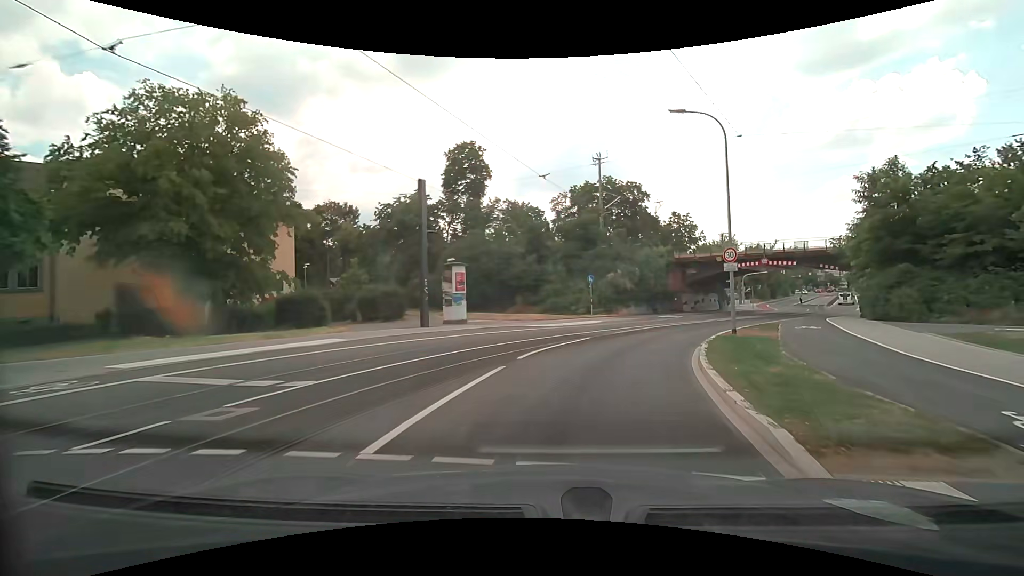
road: secondary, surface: asphalt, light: Day
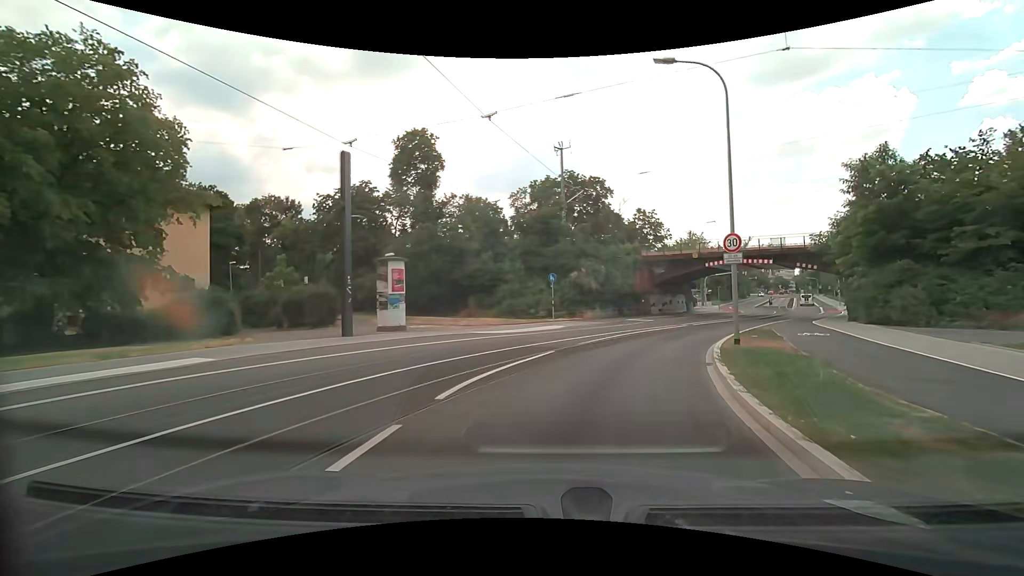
(+0.2, +4.9) m; +4°
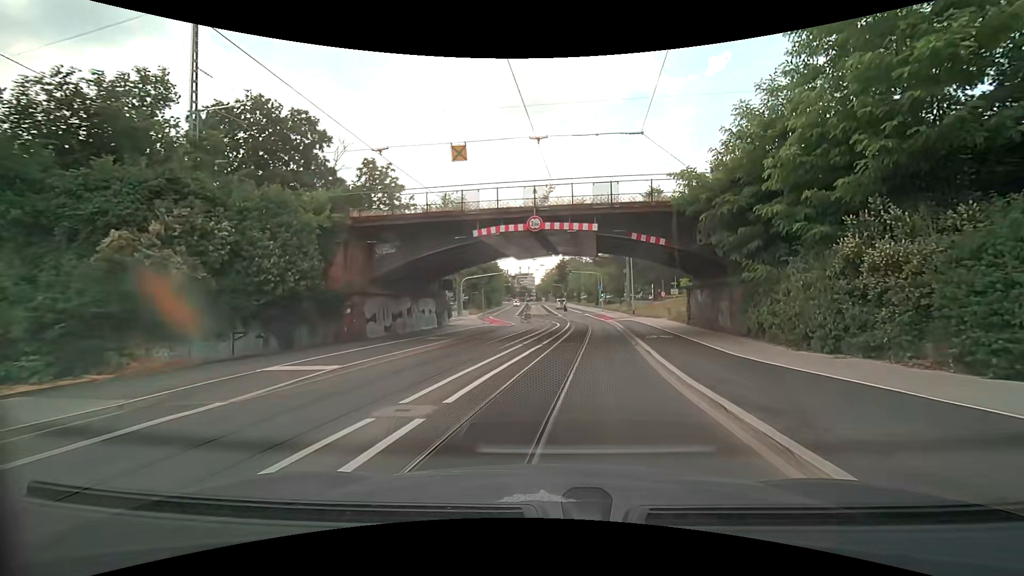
(+6.0, +23.0) m; +28°
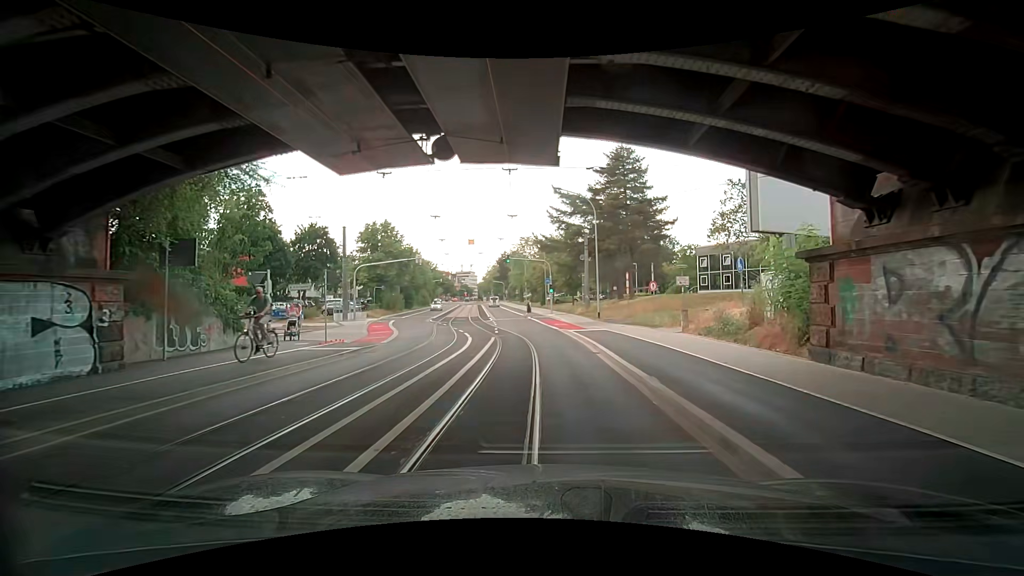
(+1.4, +19.9) m; +6°
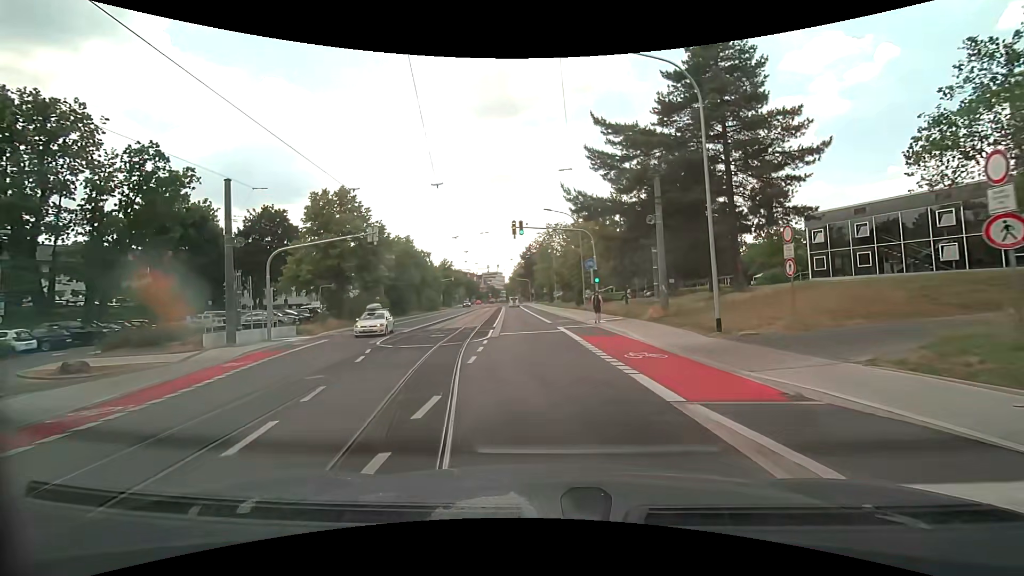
(-0.5, +20.8) m; -3°
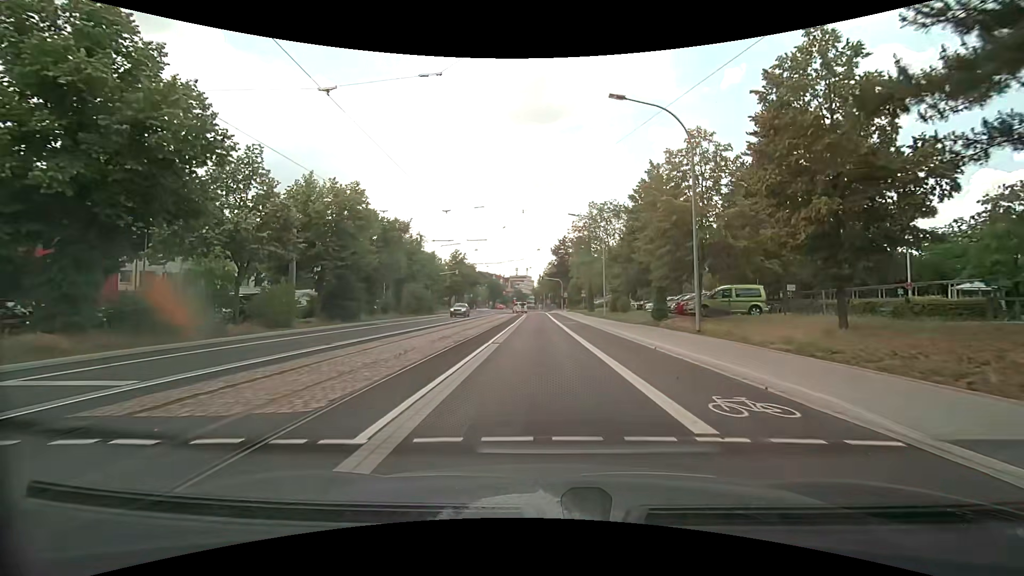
(-1.0, +26.7) m; -4°
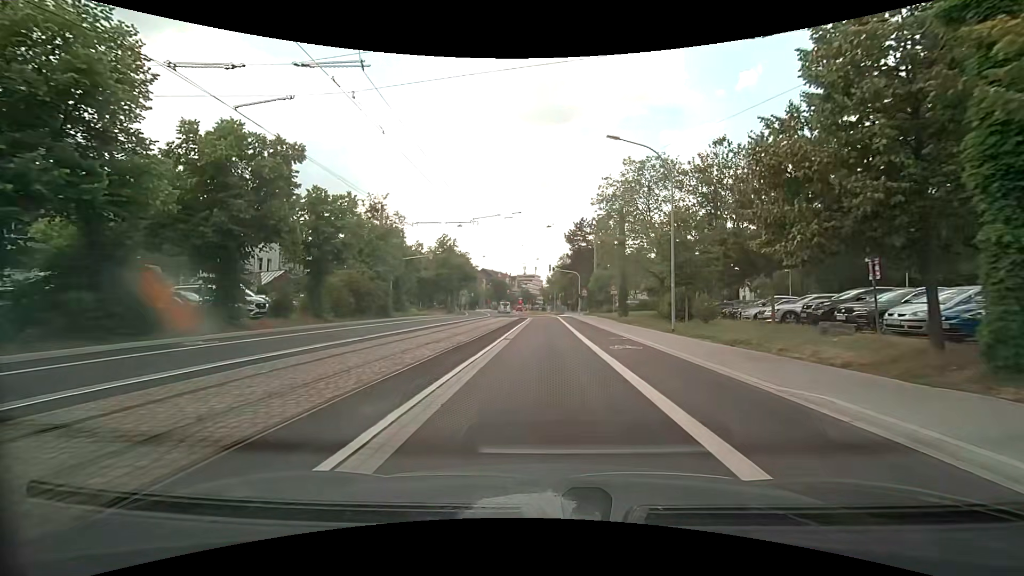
(0.0, +21.8) m; 0°
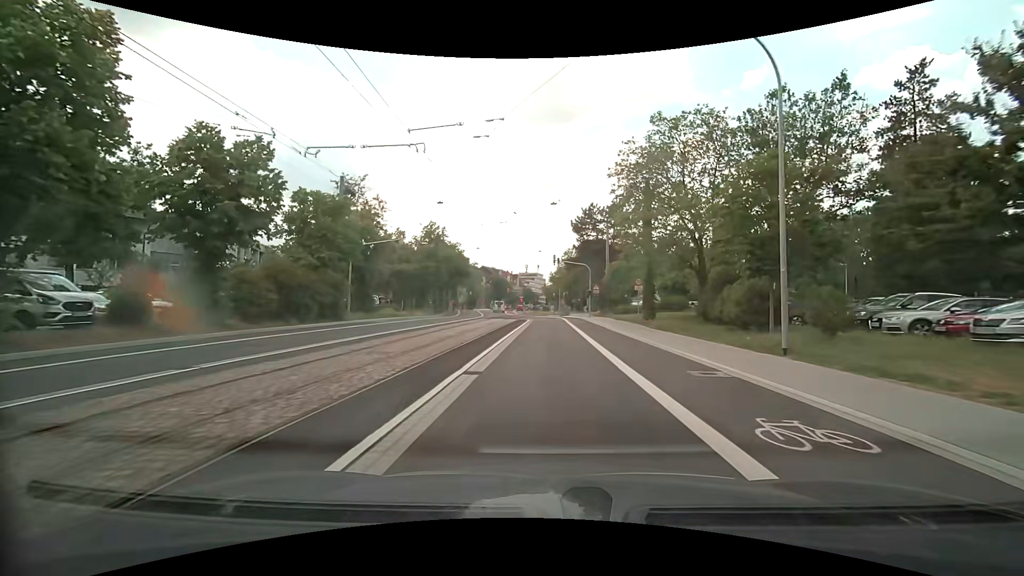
(0.0, +11.1) m; -1°
(0, +10) (0, +20) (0, +30) (+1, +40) (+1, +50) (-1, +60) (-3, +70) (-6, +79) (-8, +89) (-8, +99) m
